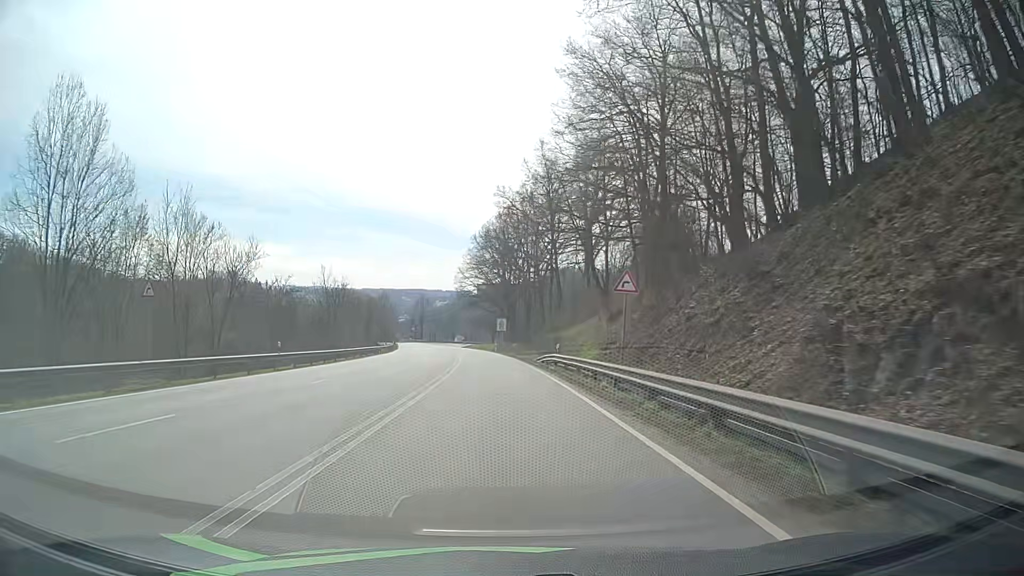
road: primary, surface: asphalt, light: Day
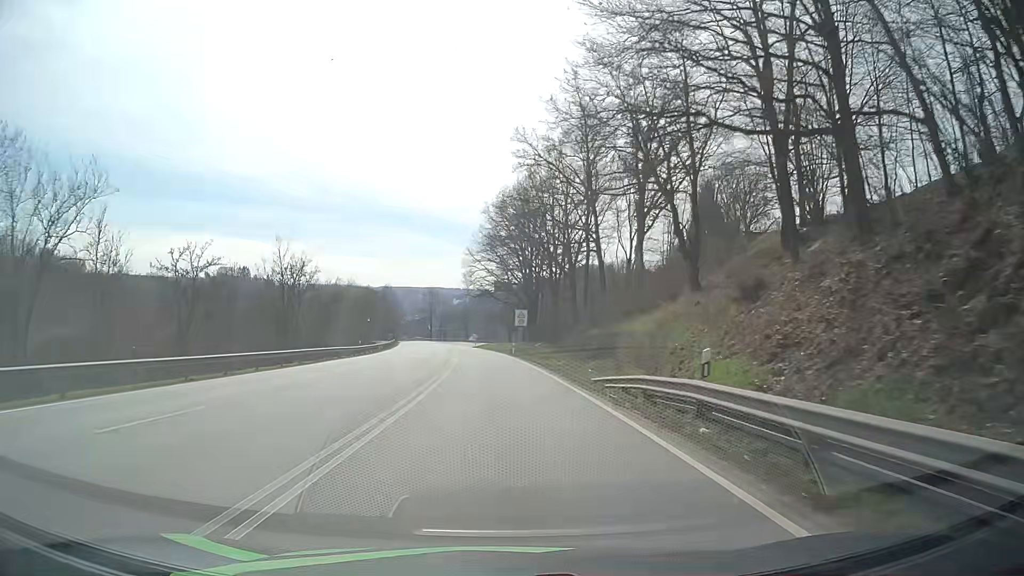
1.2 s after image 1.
(-0.2, +22.8) m; -1°
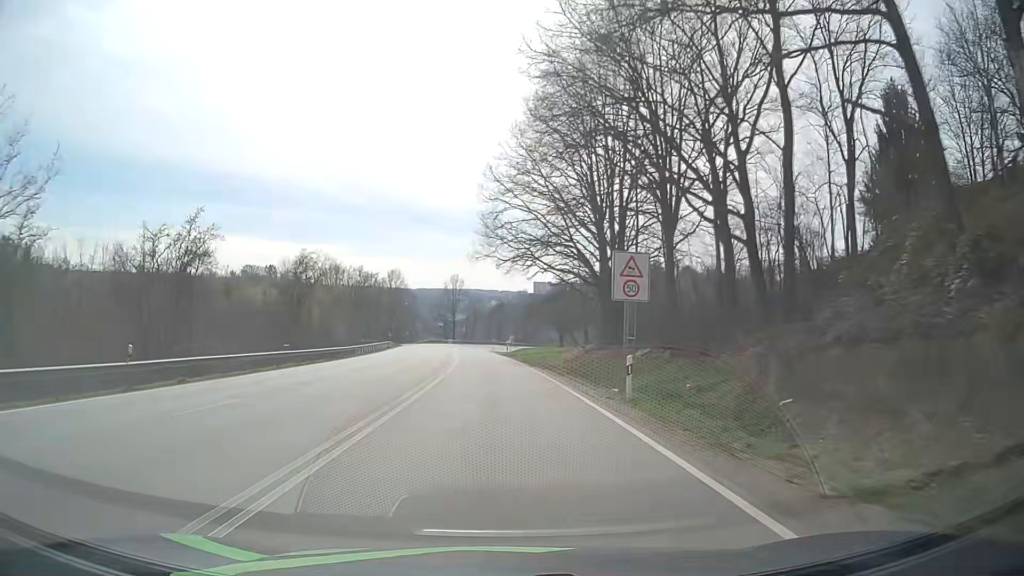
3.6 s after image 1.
(-1.2, +44.8) m; -3°
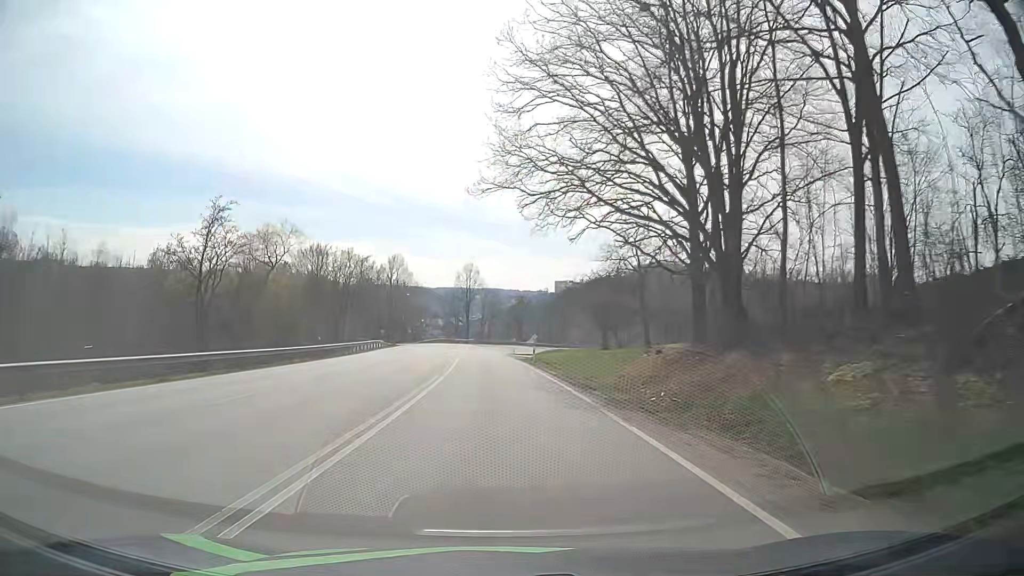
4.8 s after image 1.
(-0.3, +22.0) m; -1°
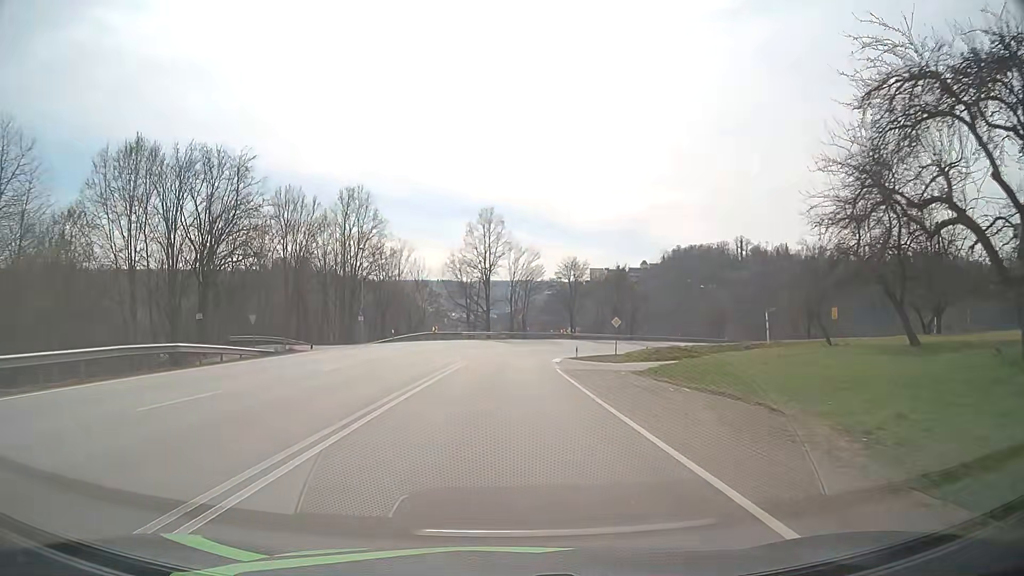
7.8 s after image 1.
(-1.3, +51.3) m; -3°
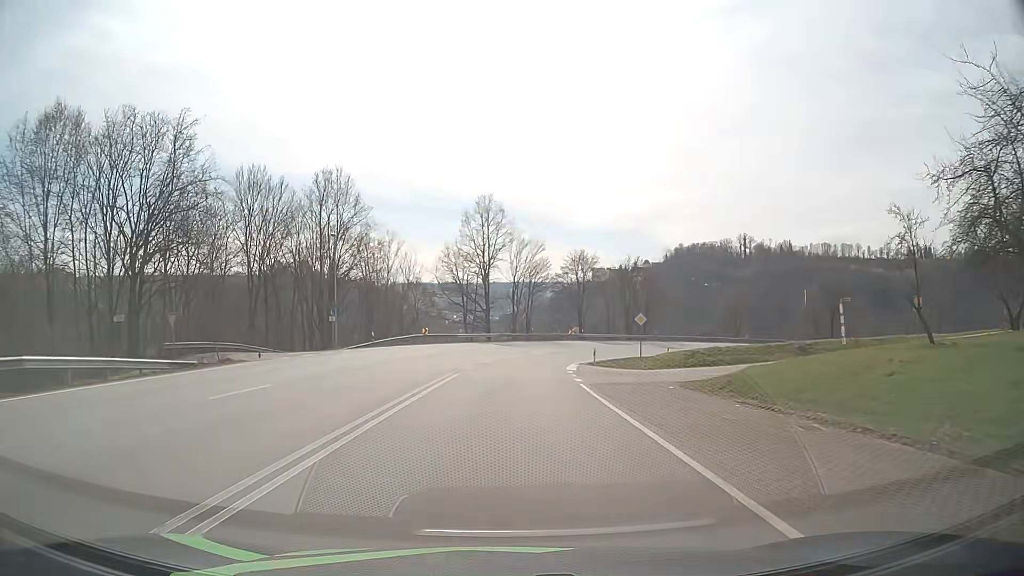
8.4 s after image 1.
(0.0, +8.7) m; 0°
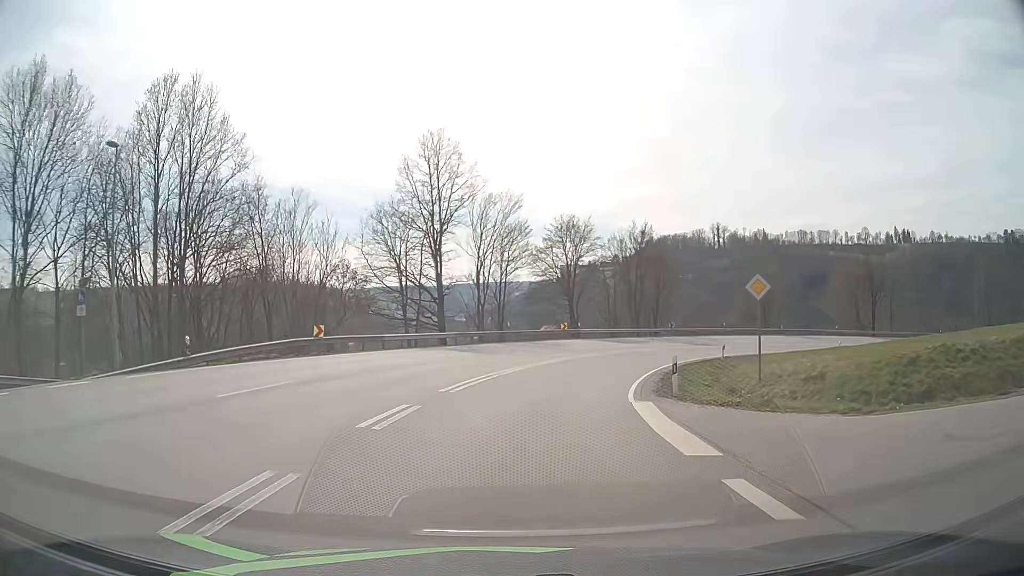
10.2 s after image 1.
(+0.3, +23.8) m; +3°
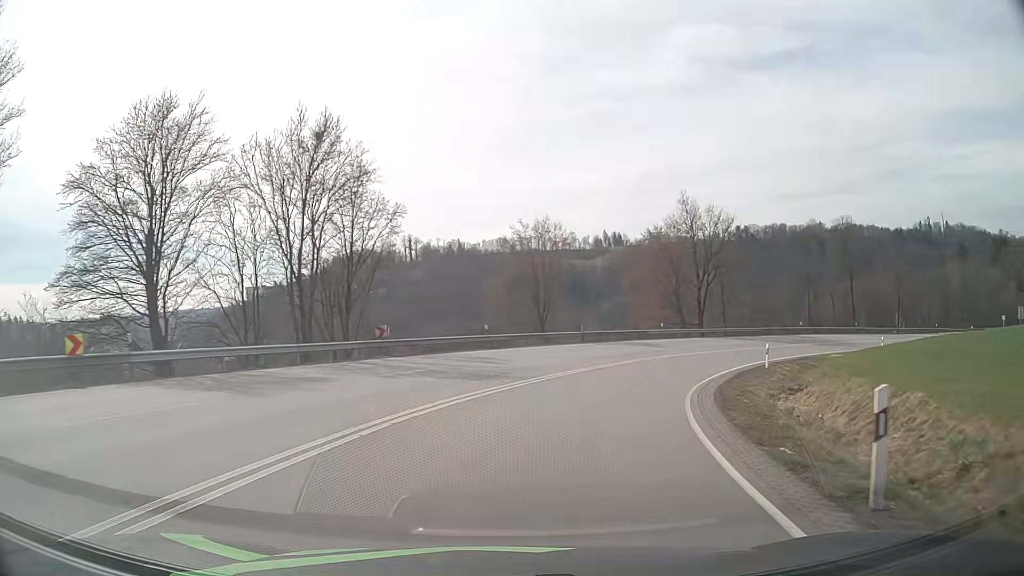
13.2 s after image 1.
(+7.2, +36.1) m; +26°
(+1, +10) (+3, +20) (+7, +29) (+13, +37) (+20, +44) (+28, +50) (+37, +55) (+46, +58) (+56, +61) (+66, +64) m
